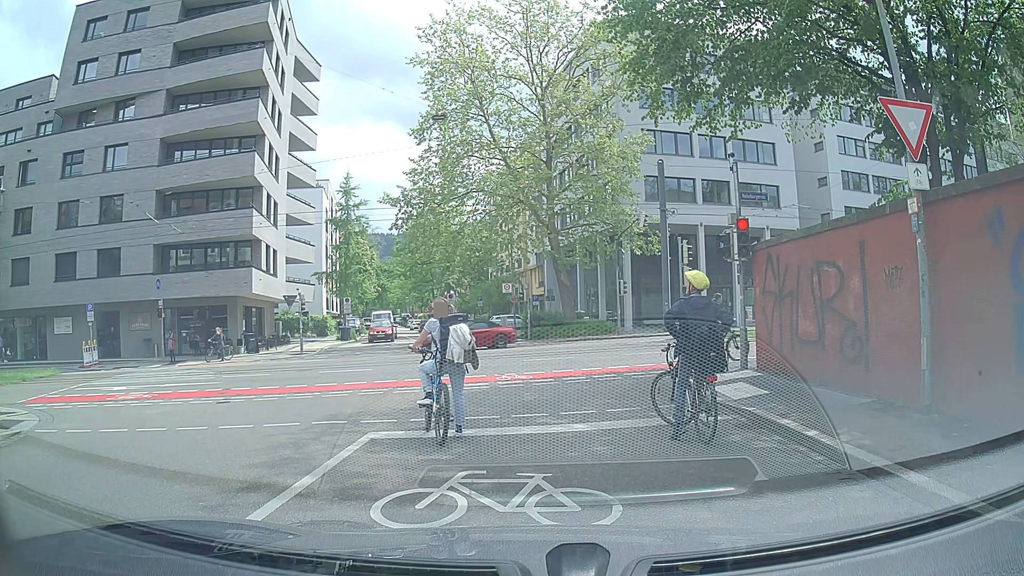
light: Day
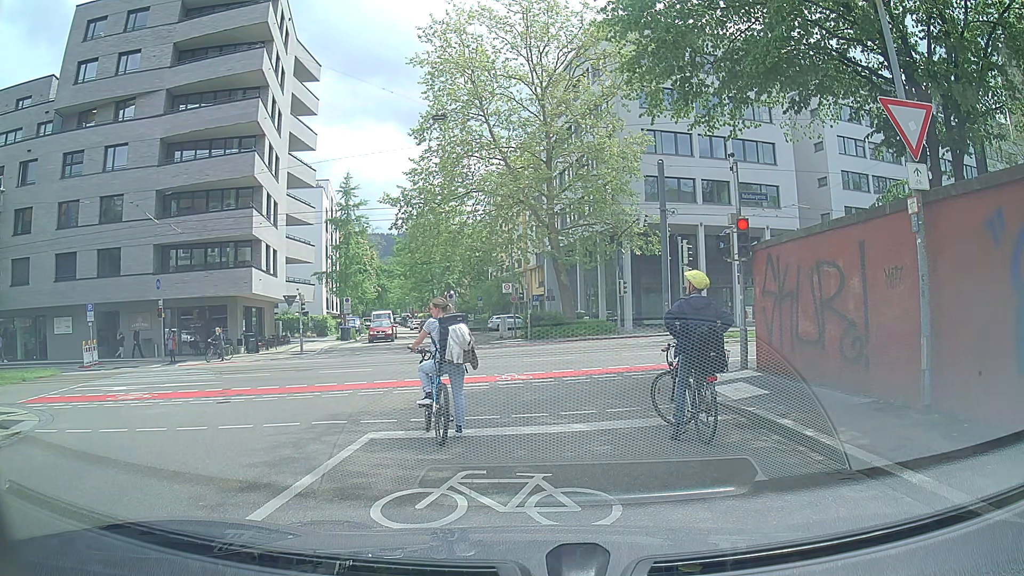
(0.0, 0.0) m; 0°
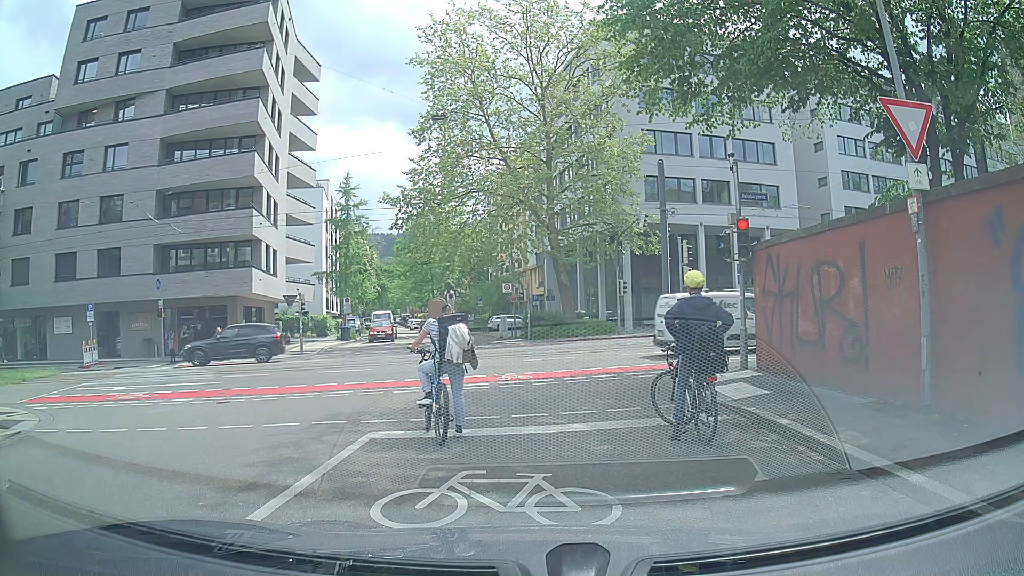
(0.0, 0.0) m; 0°
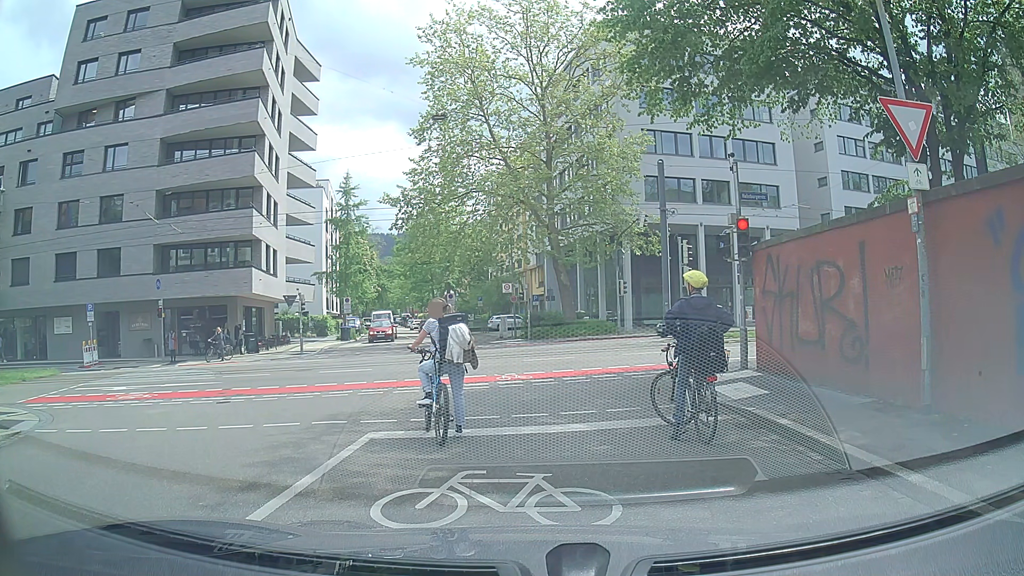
(0.0, 0.0) m; 0°
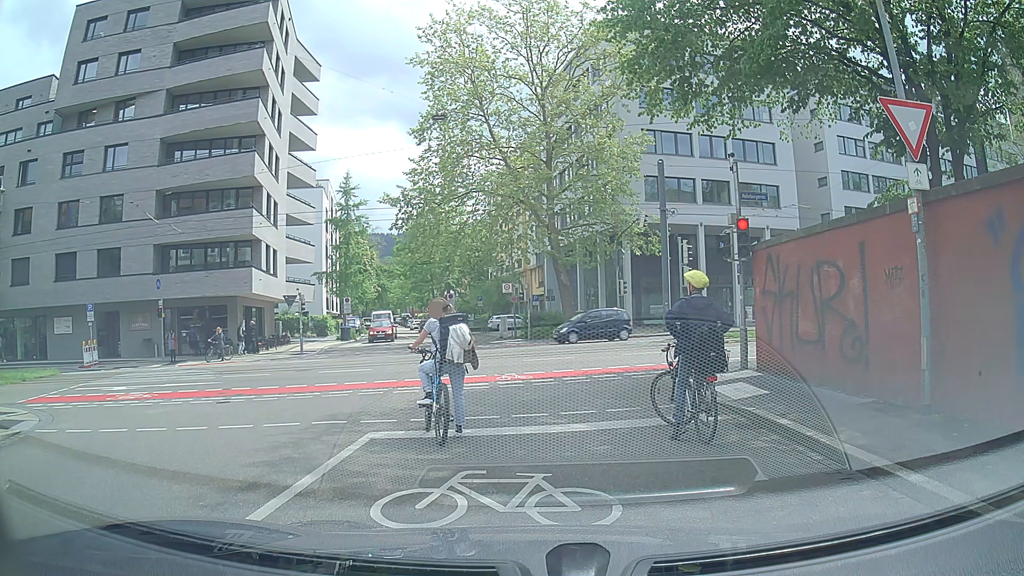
(0.0, 0.0) m; 0°
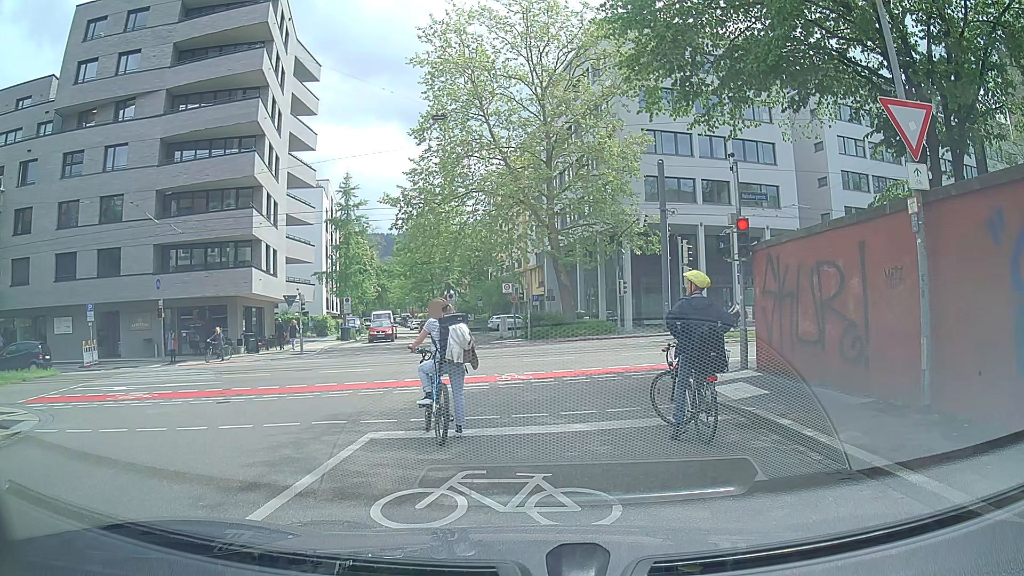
(0.0, 0.0) m; 0°
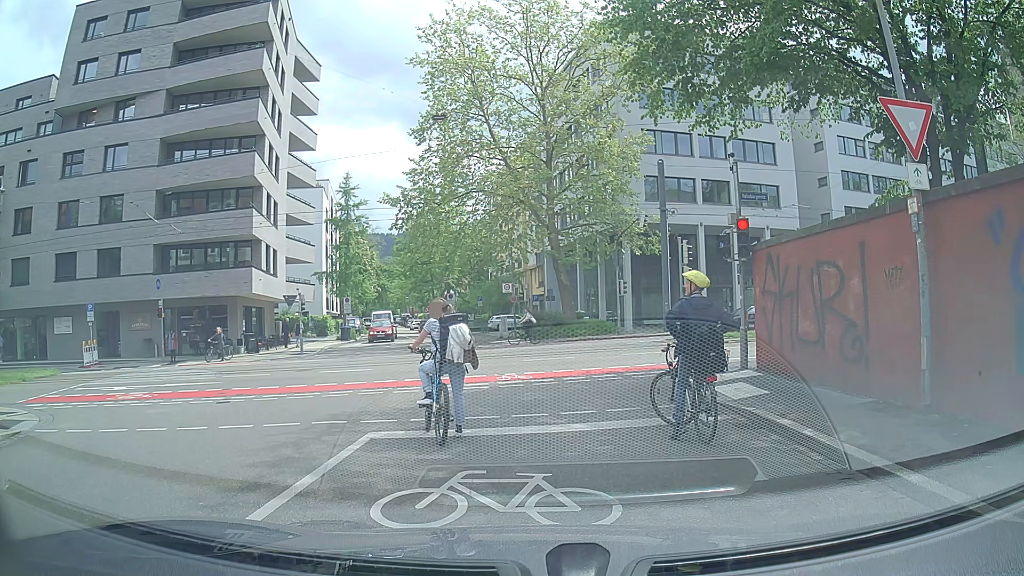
(0.0, 0.0) m; 0°
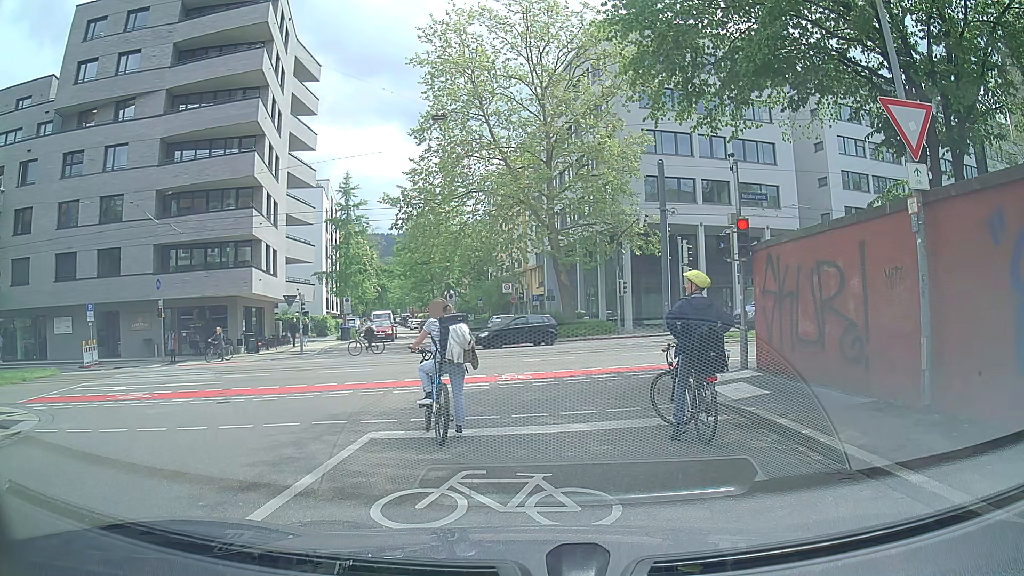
(0.0, 0.0) m; 0°
